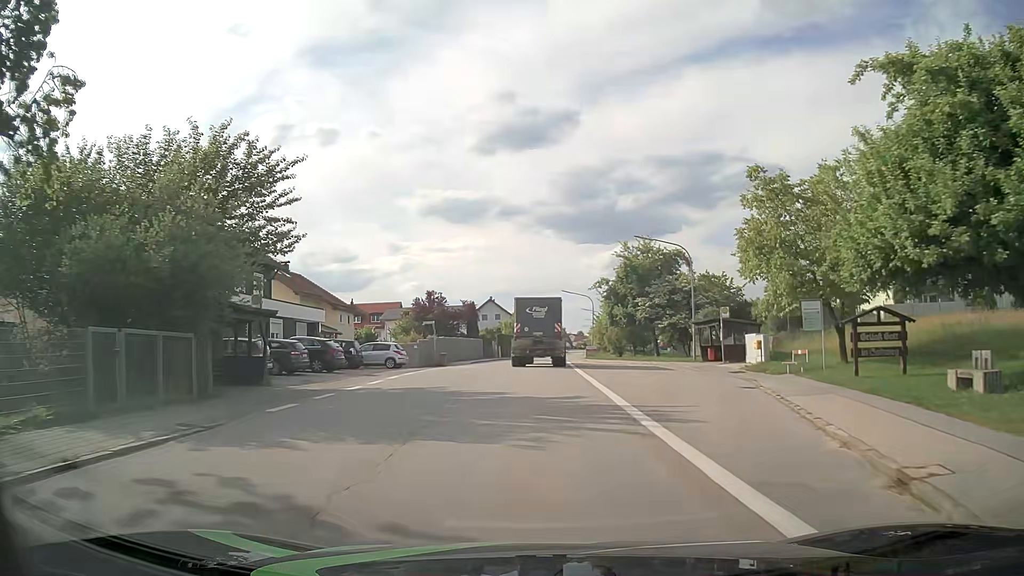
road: tertiary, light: Day
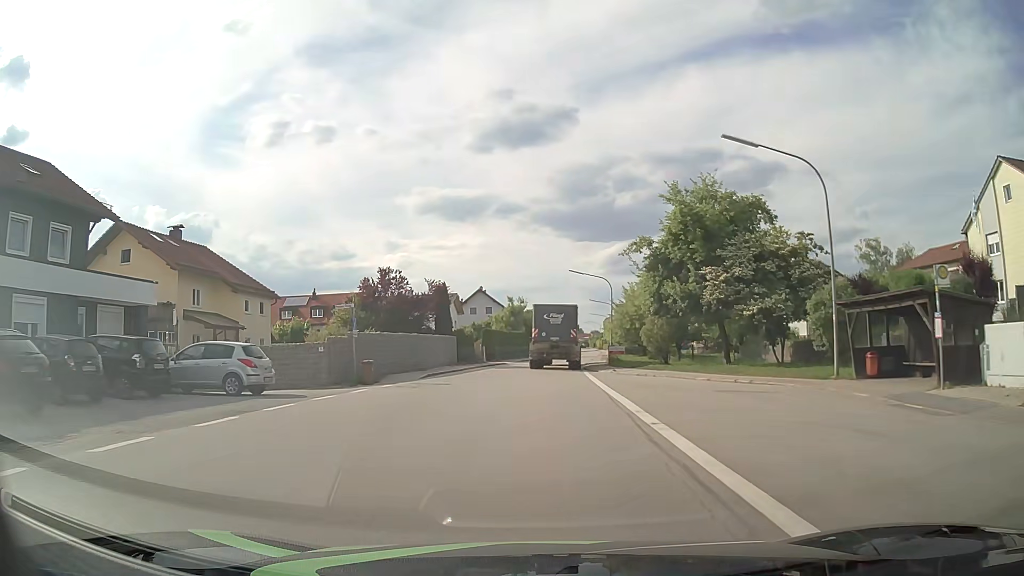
(0.0, +20.8) m; 0°
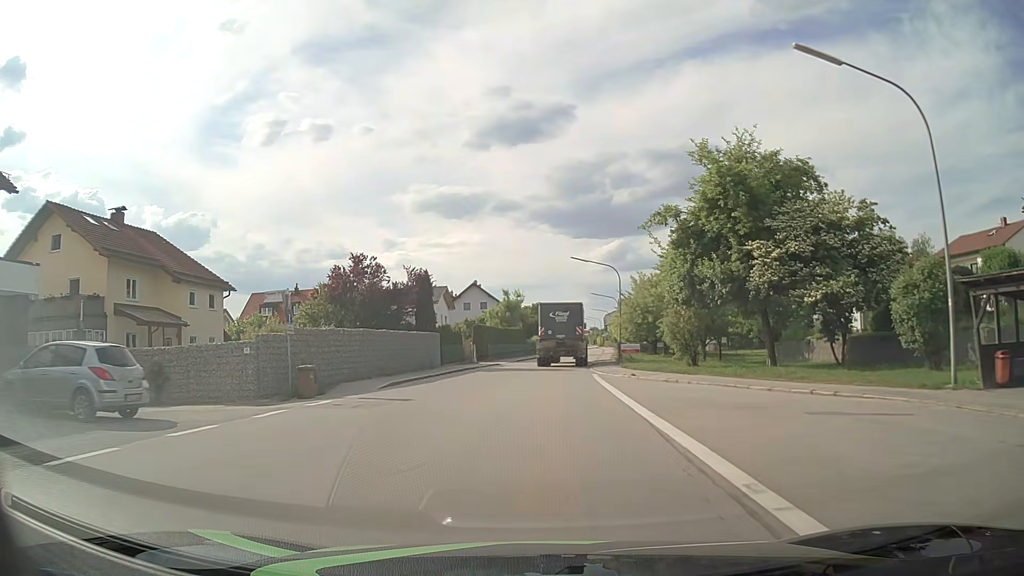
(0.0, +7.0) m; 0°
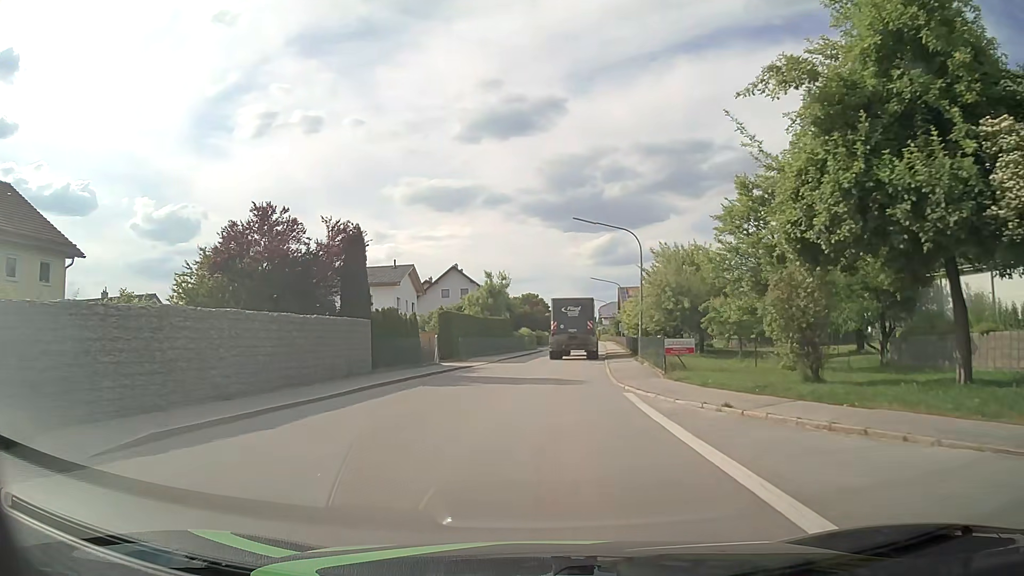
(0.0, +14.3) m; +1°
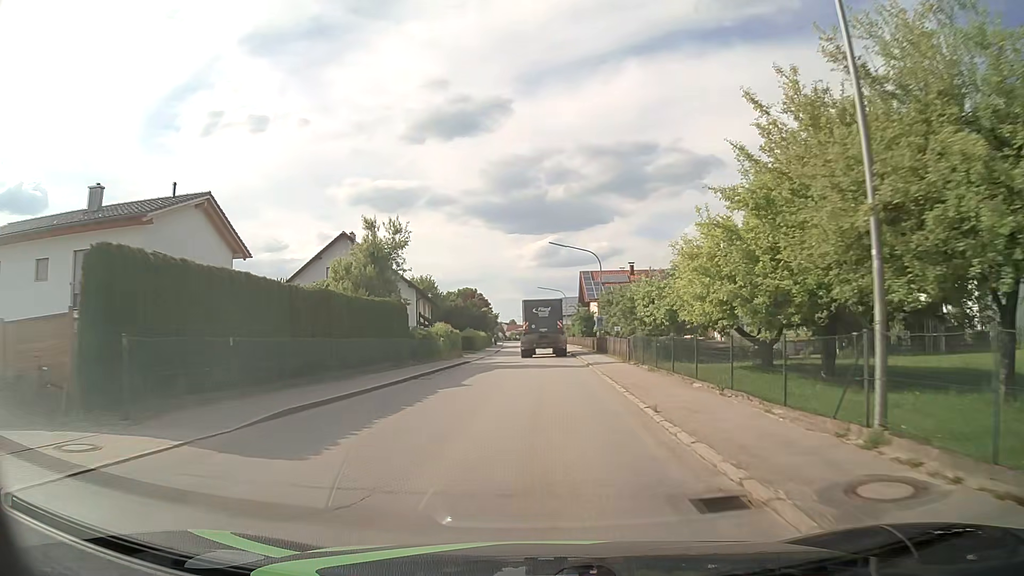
(+1.2, +29.4) m; +5°
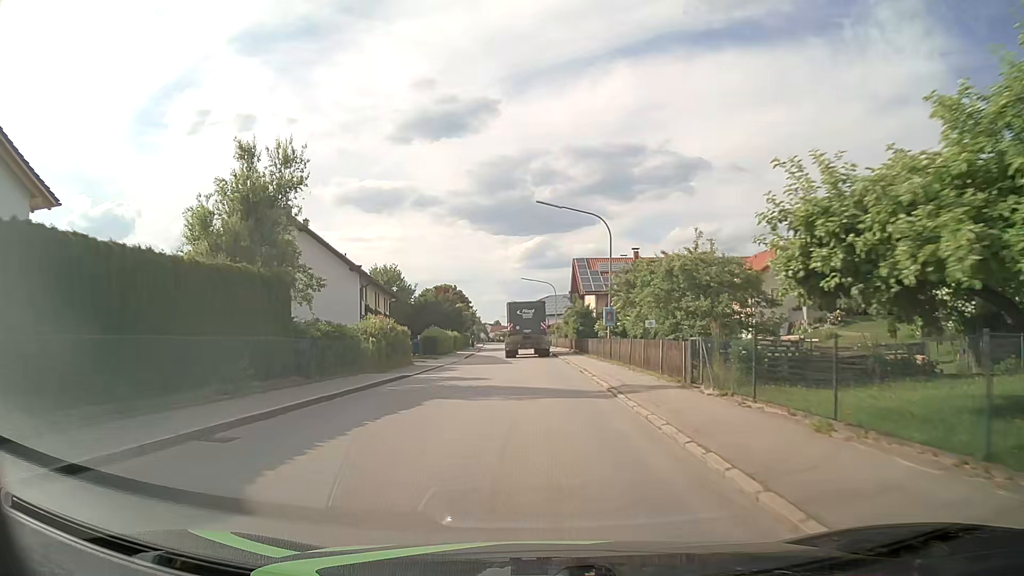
(+0.2, +14.7) m; +1°
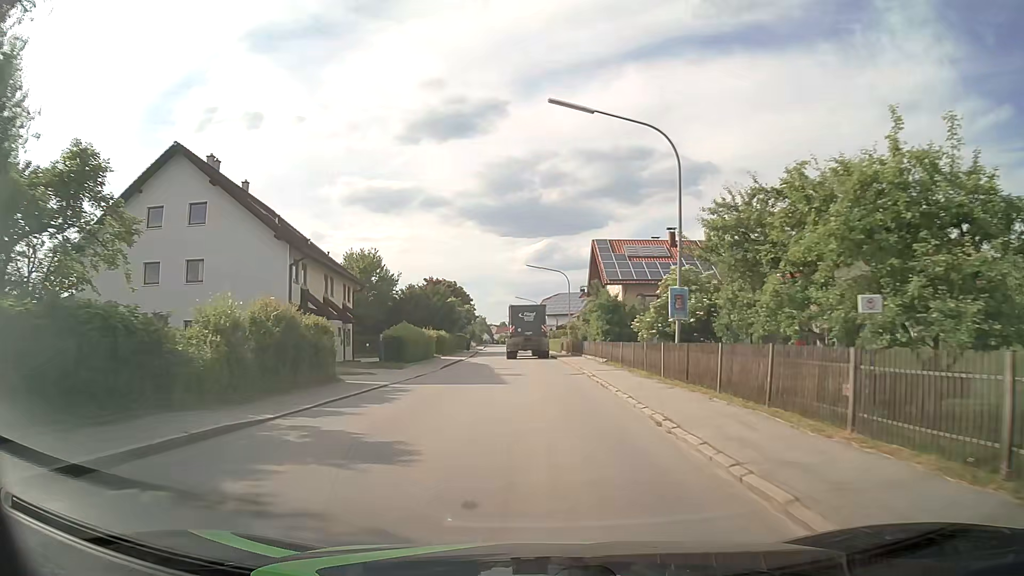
(0.0, +14.6) m; -1°
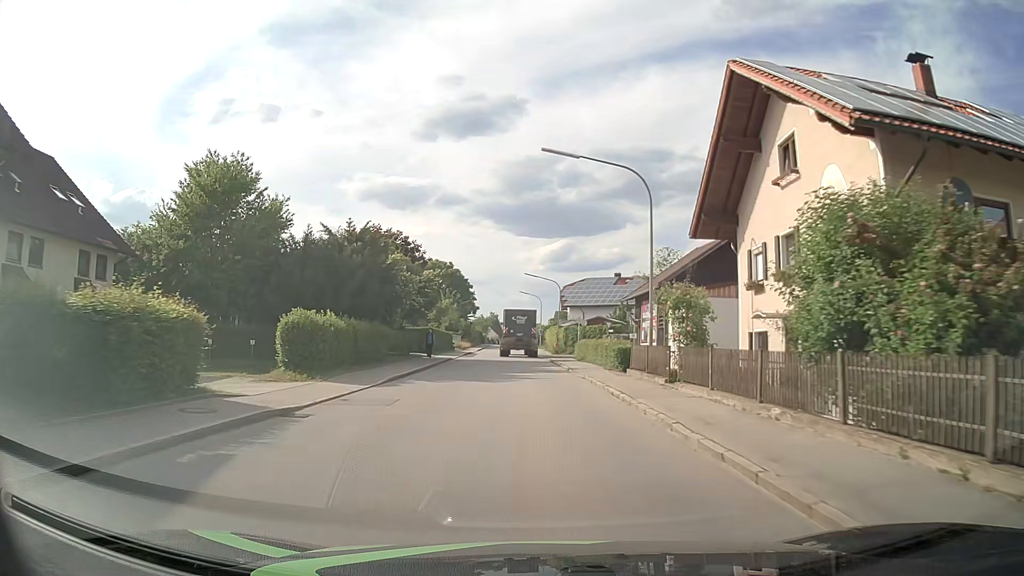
(-0.3, +35.7) m; -1°
(0, +10) (0, +20) (0, +30) (-1, +40) (-1, +50) (-1, +60) (-2, +70) (-2, +80) (-2, +90) (-3, +100) m
